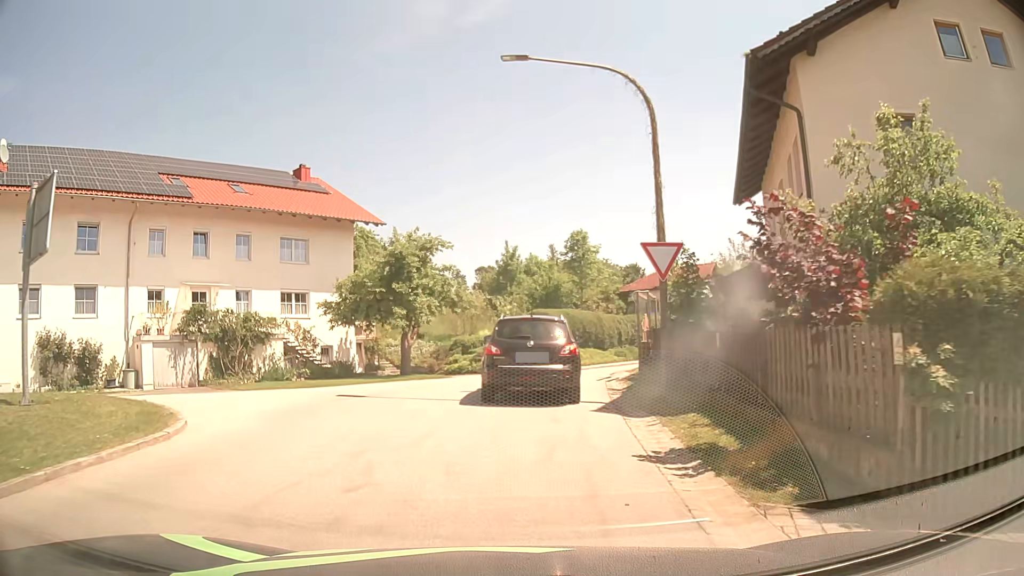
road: tertiary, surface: asphalt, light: Day
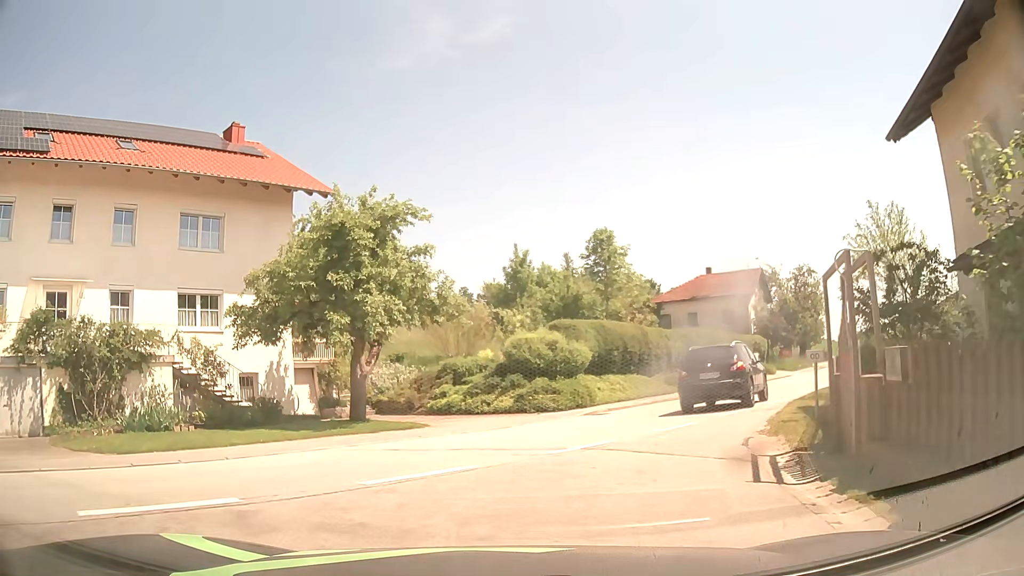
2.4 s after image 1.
(0.0, +11.2) m; 0°
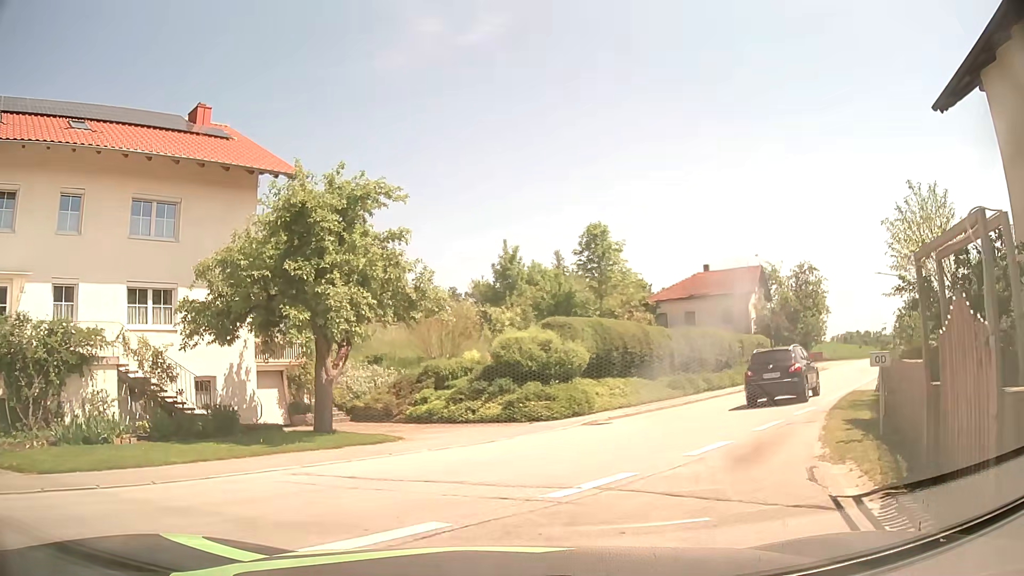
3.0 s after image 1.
(0.0, +2.7) m; -1°
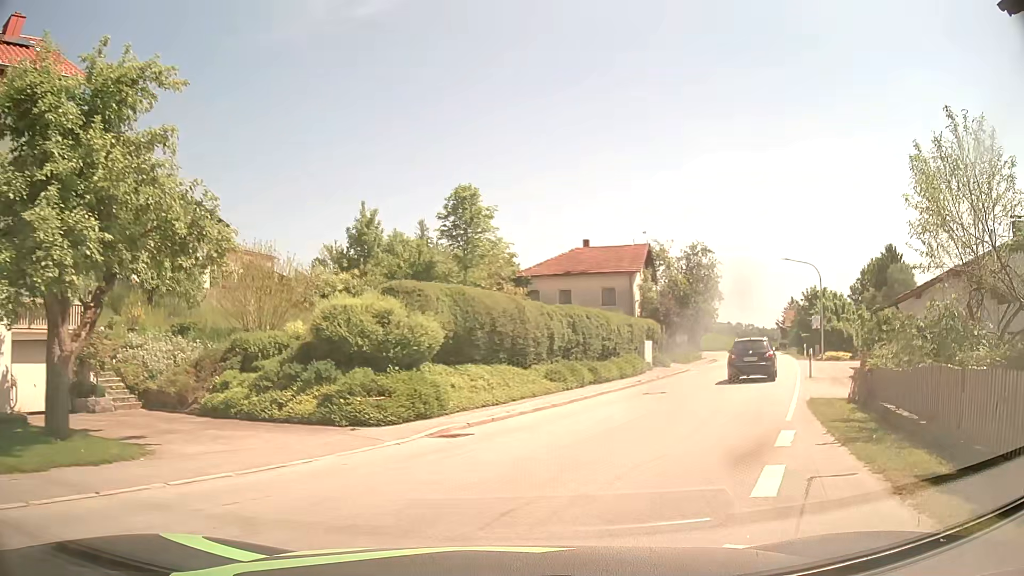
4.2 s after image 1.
(+0.6, +6.2) m; +10°
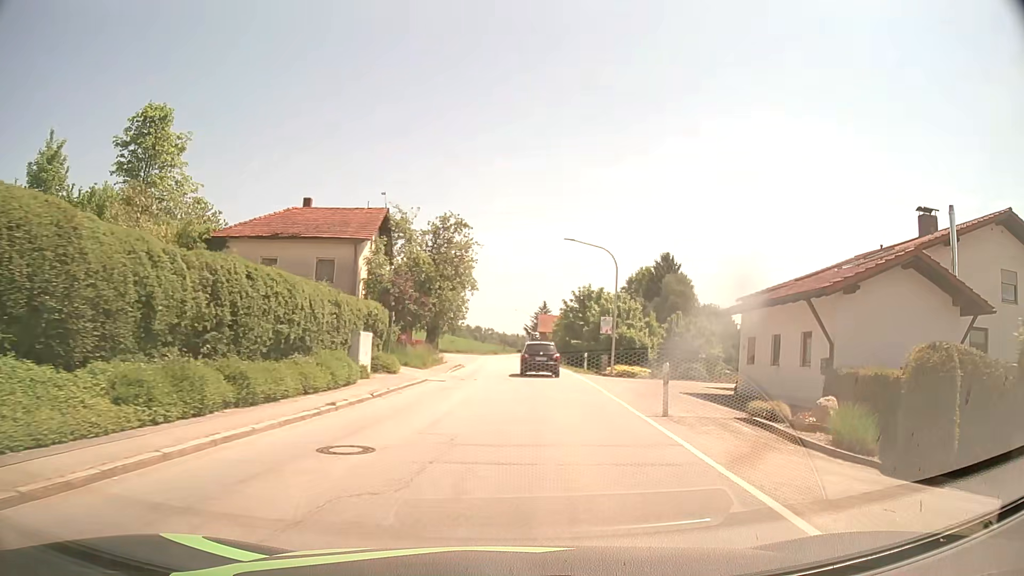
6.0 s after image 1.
(+3.1, +12.6) m; +24°
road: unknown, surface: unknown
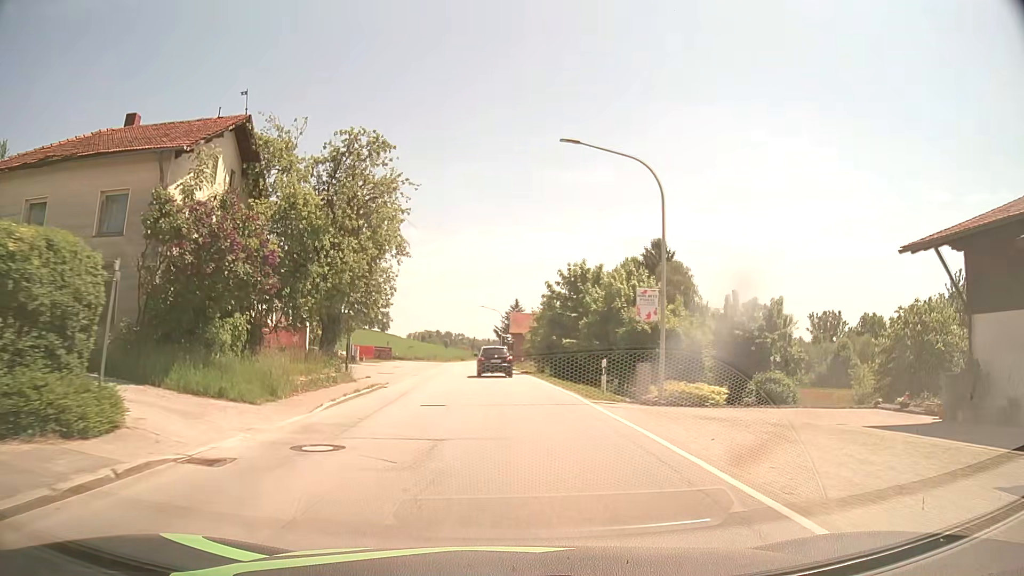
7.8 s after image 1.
(+0.9, +18.7) m; +3°
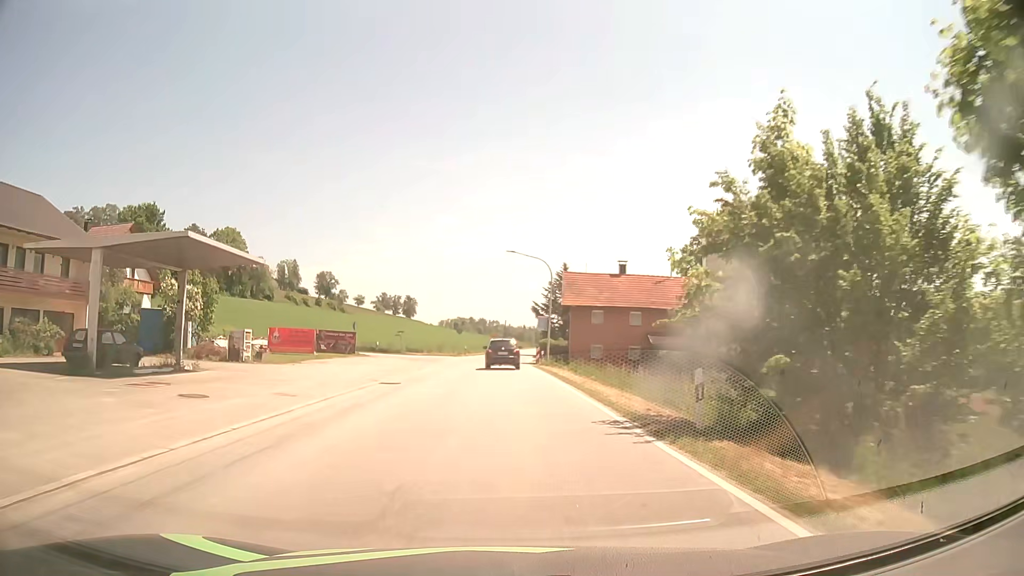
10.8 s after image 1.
(-0.9, +40.8) m; -3°
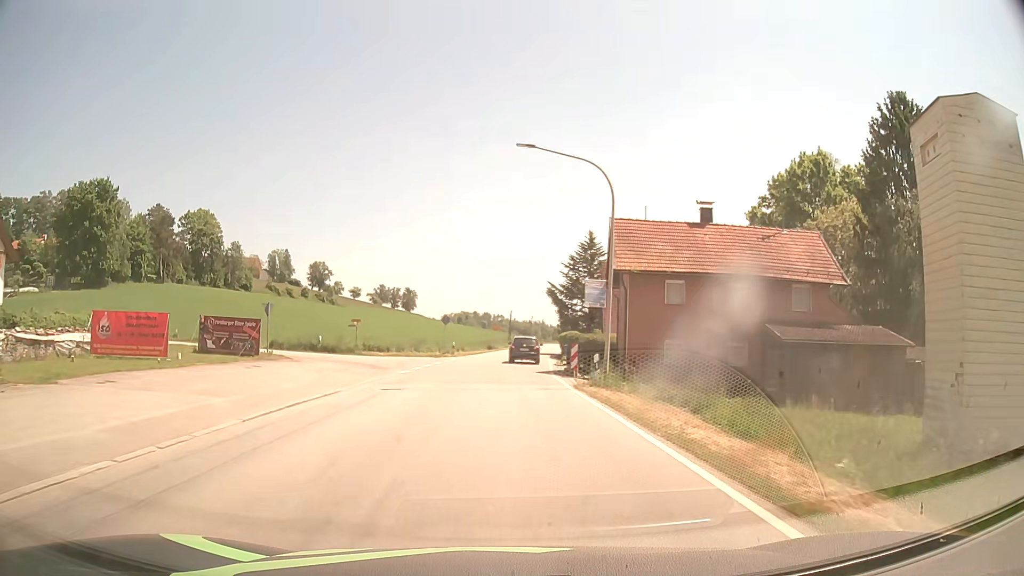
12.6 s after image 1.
(-0.2, +22.7) m; 0°
